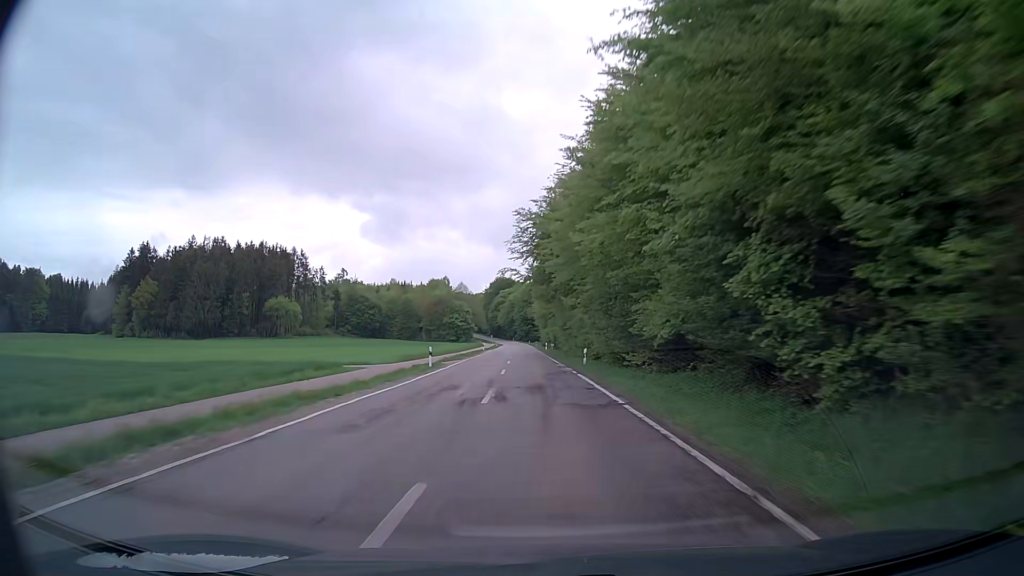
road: secondary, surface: asphalt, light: Day
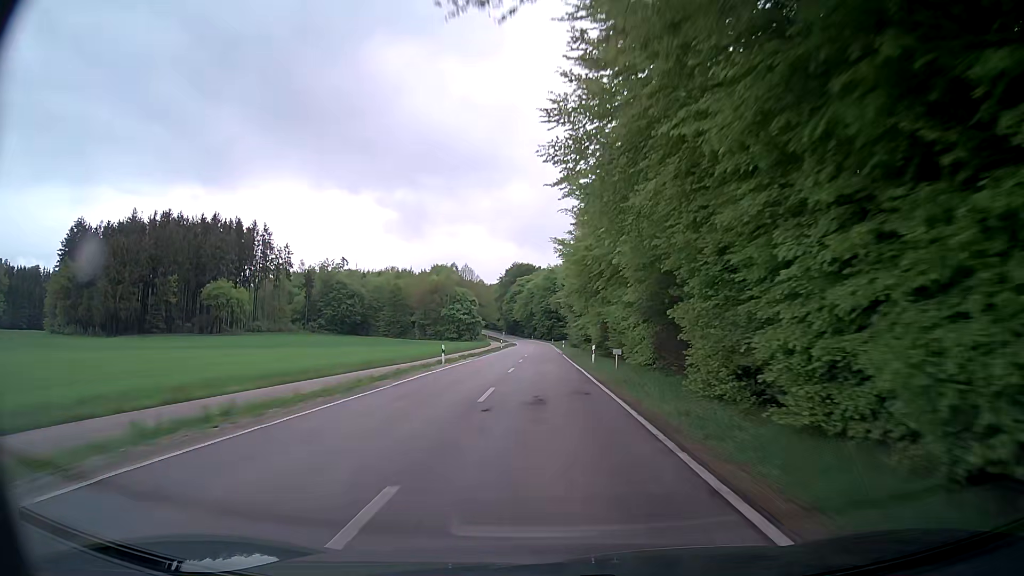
(-1.5, +48.6) m; -2°
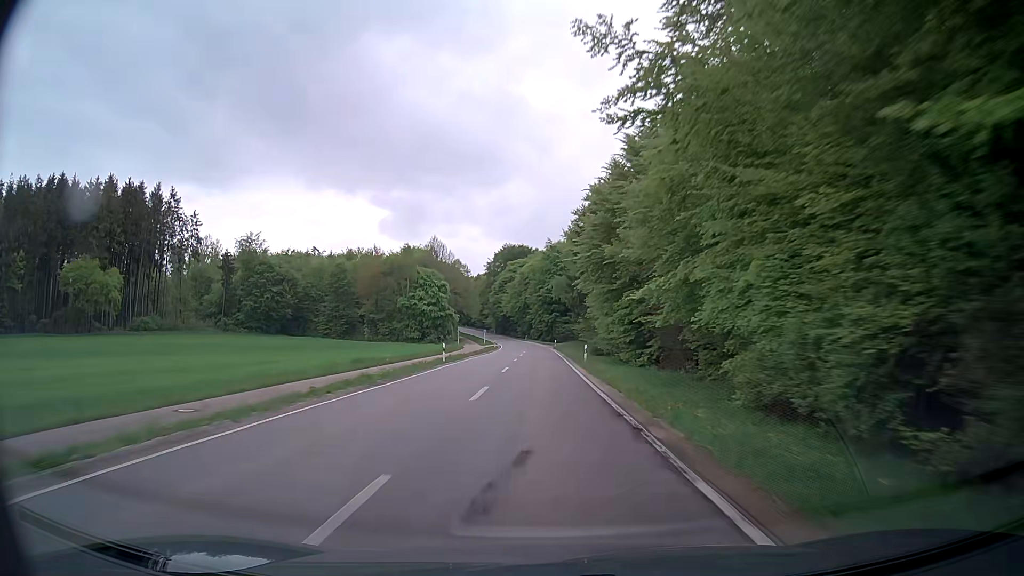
(-0.4, +47.7) m; 0°
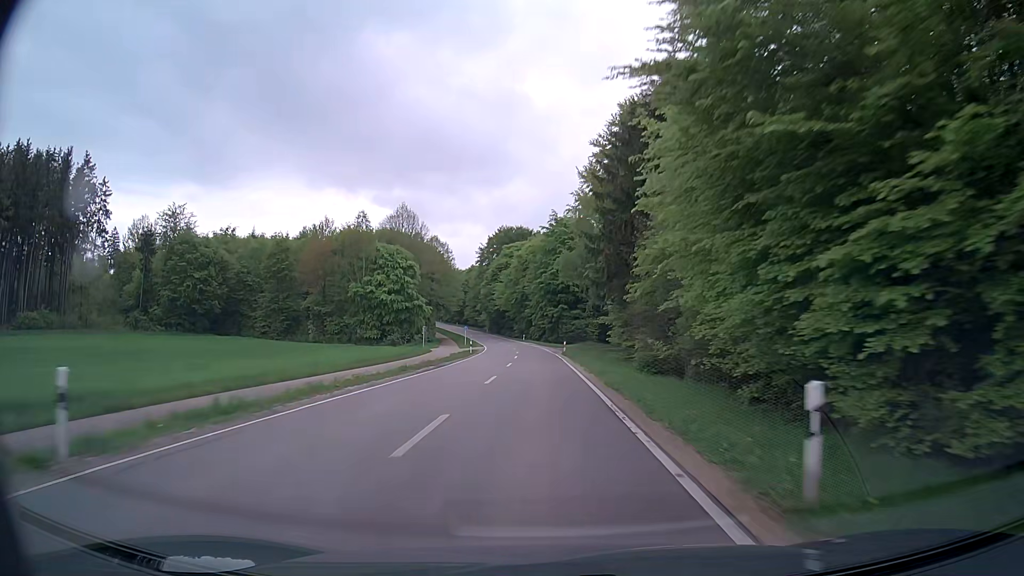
(0.0, +31.0) m; 0°
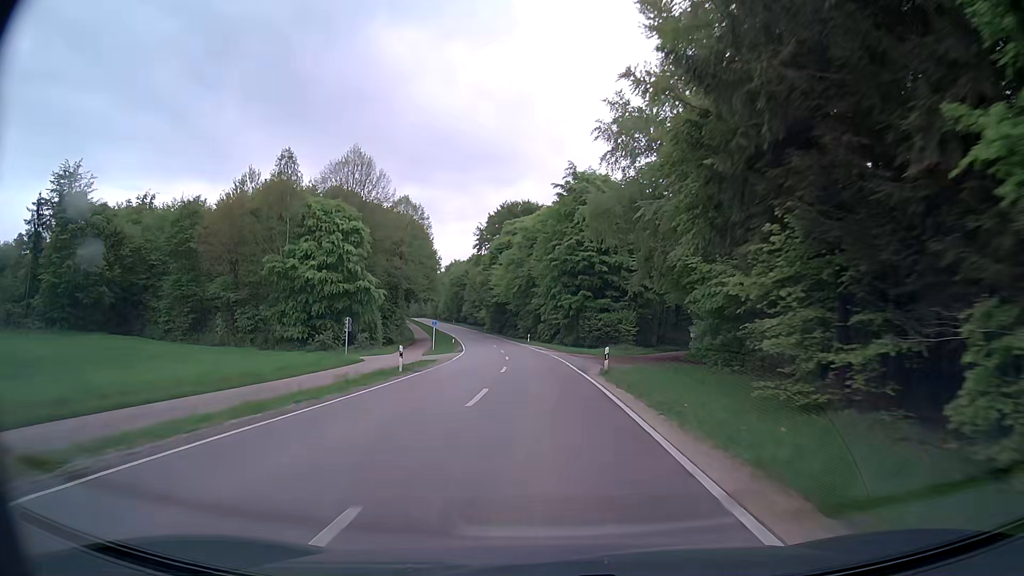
(-0.6, +30.4) m; -2°
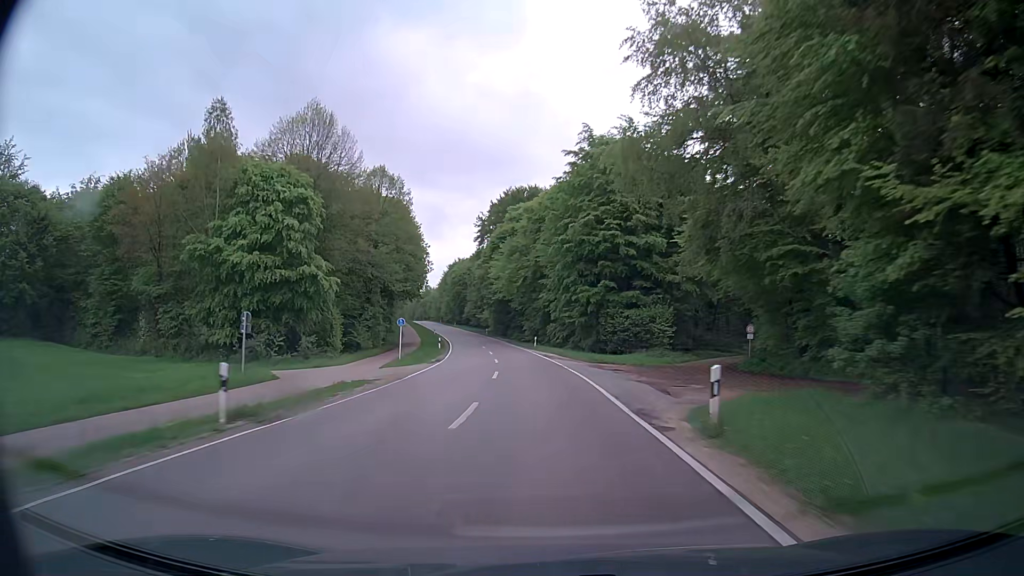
(-0.1, +15.2) m; -1°
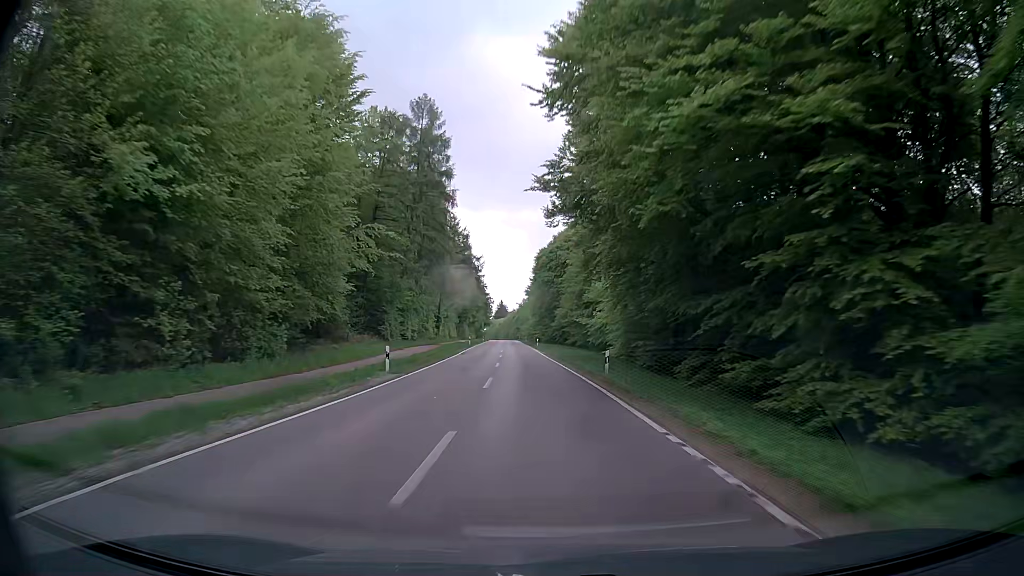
(-7.0, +77.0) m; -9°
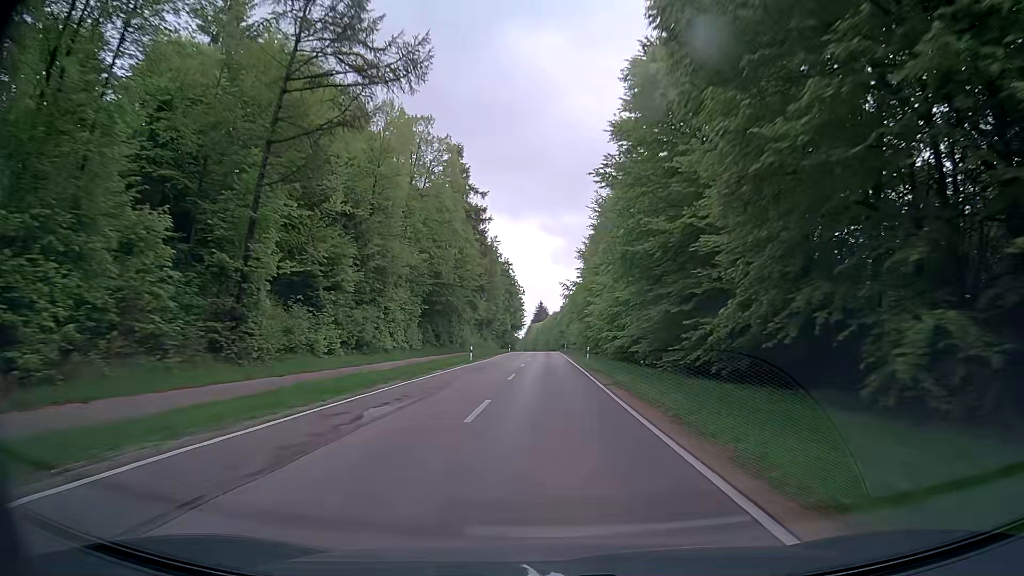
(-4.5, +78.9) m; -4°
(0, +10) (0, +20) (0, +30) (0, +40) (0, +50) (0, +60) (0, +70) (0, +80) (0, +90) (0, +100) m
